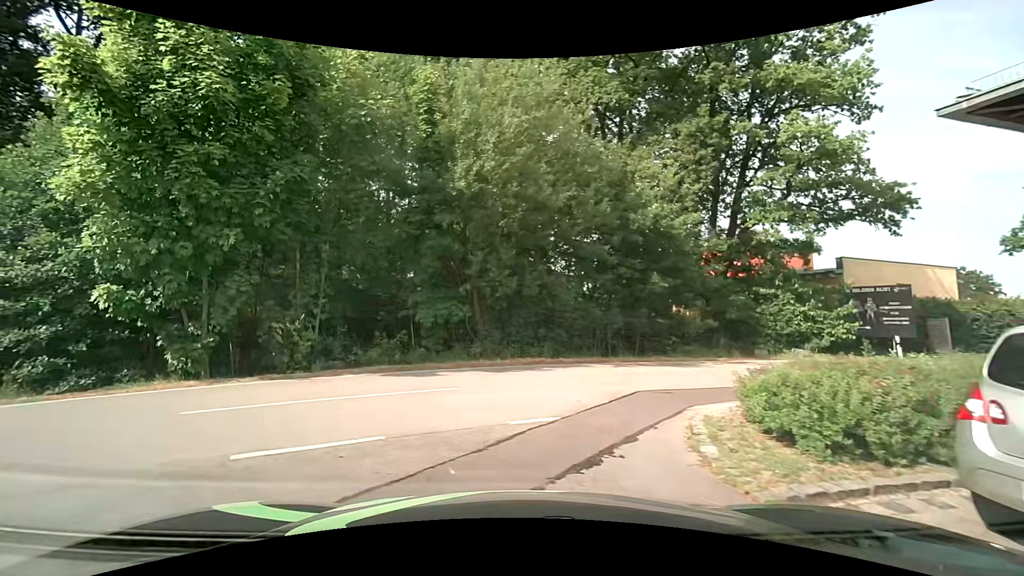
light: Day
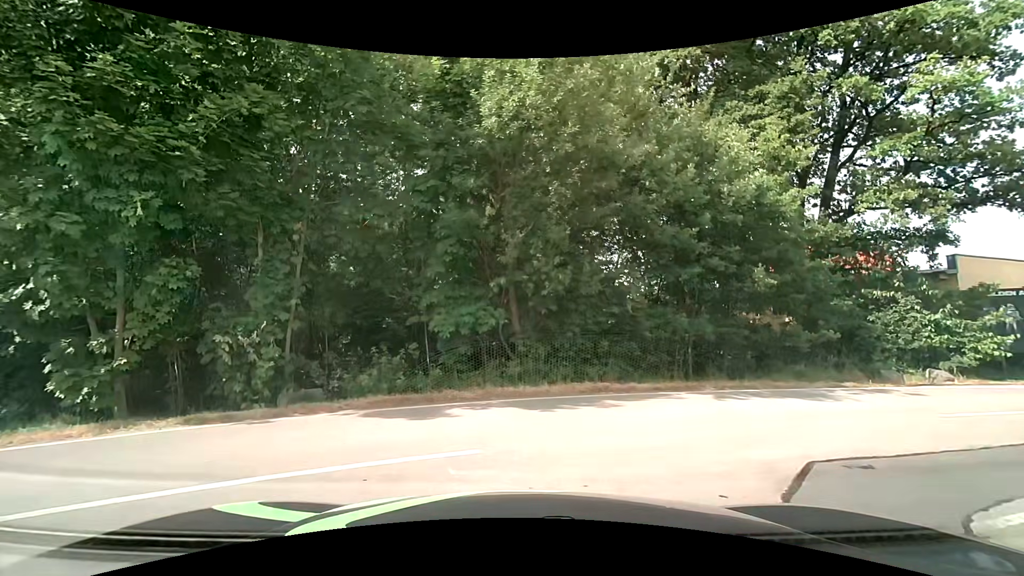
(-0.2, +3.7) m; -5°
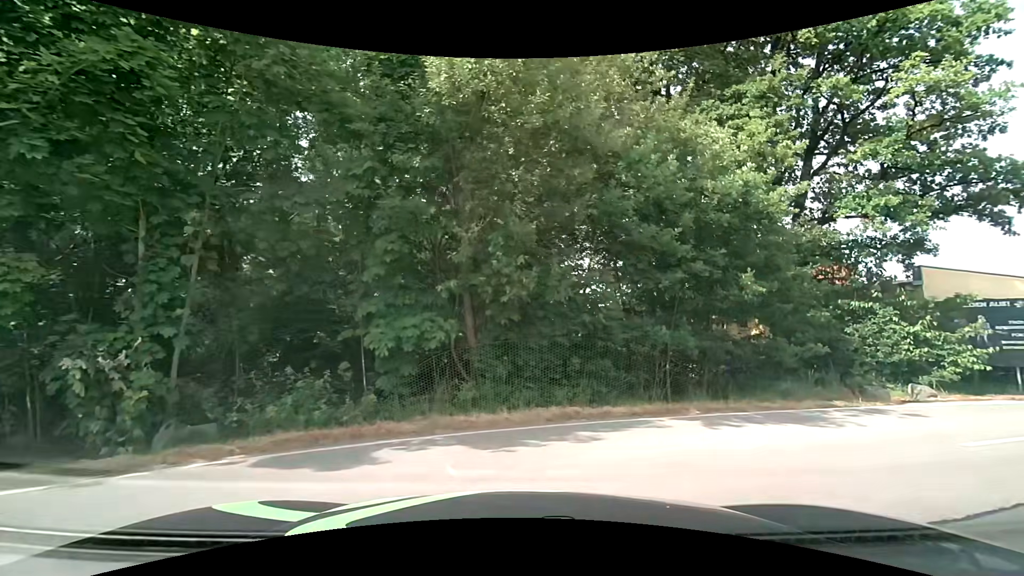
(0.0, +1.8) m; +5°
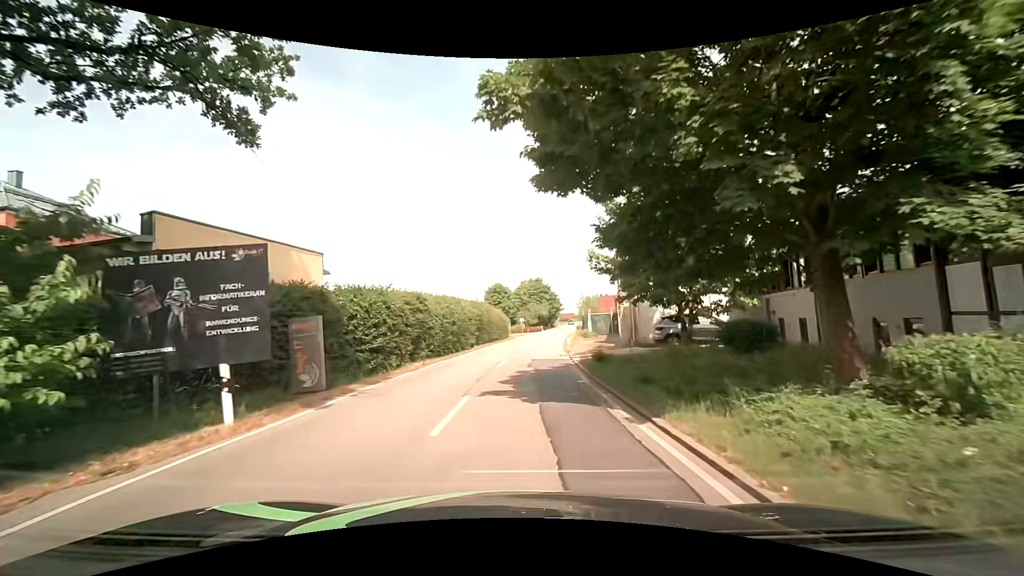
(+10.6, +10.6) m; +65°
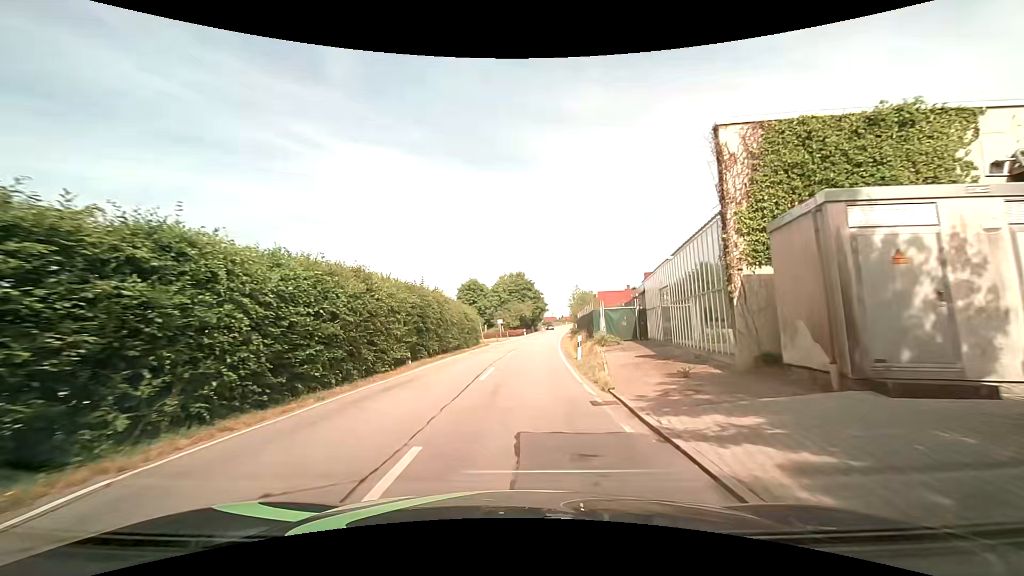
(+0.3, +17.5) m; +2°
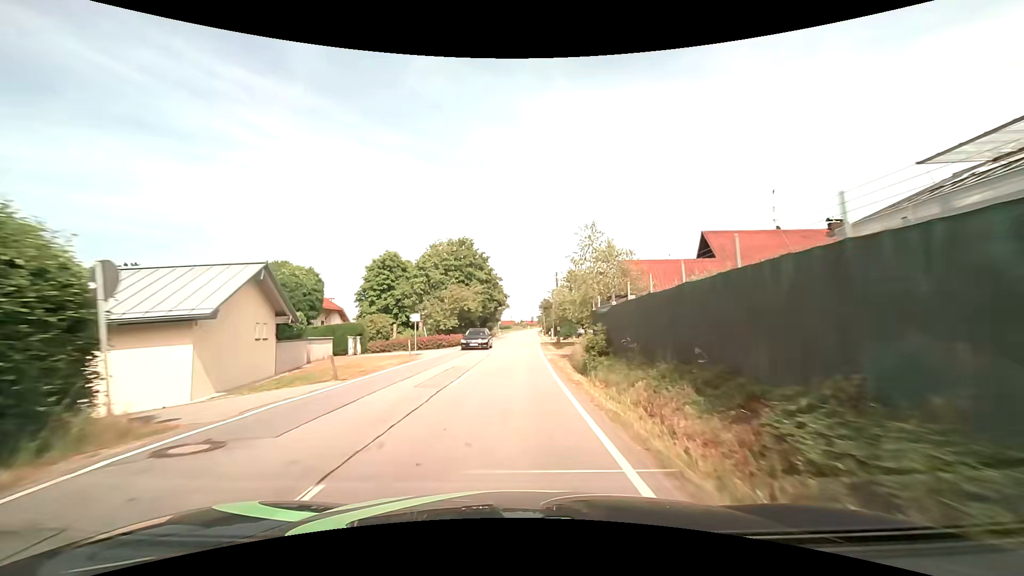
(+1.8, +37.9) m; +5°
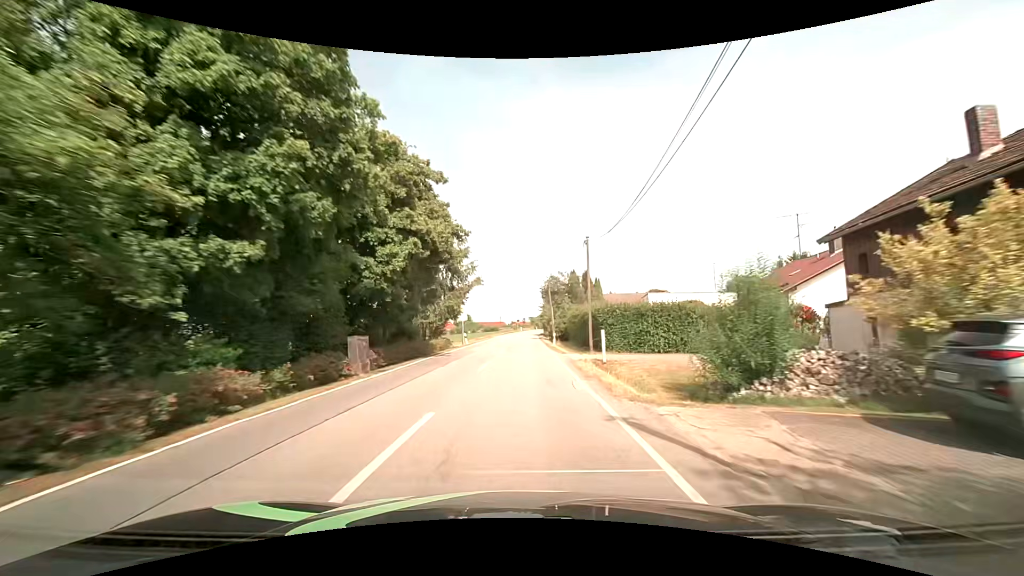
(+0.5, +44.7) m; +1°
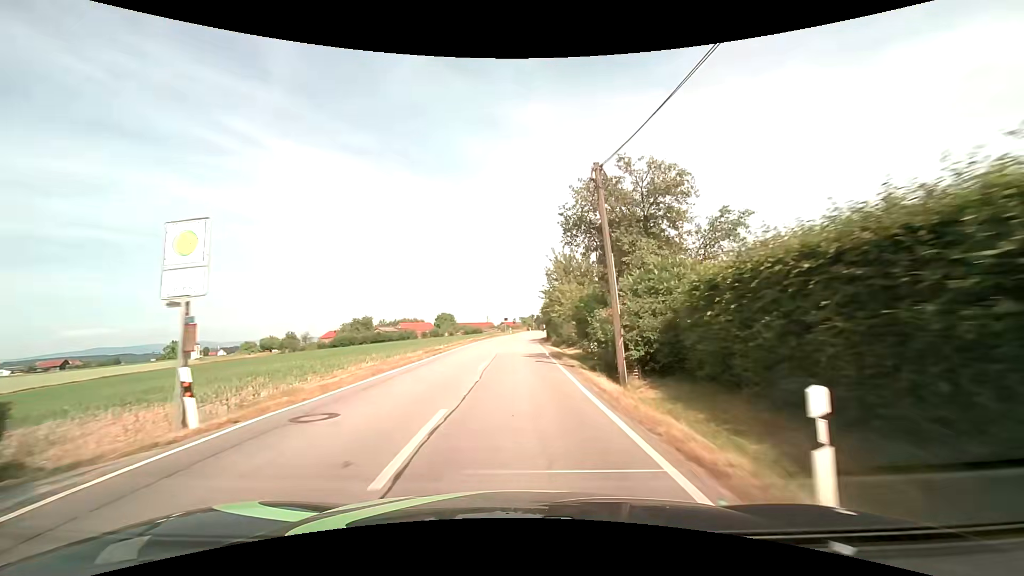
(+0.3, +35.9) m; +1°
(0, +10) (0, +20) (0, +30) (0, +40) (0, +50) (+1, +60) (+1, +70) (+2, +80) (+3, +90) (+4, +100) m
